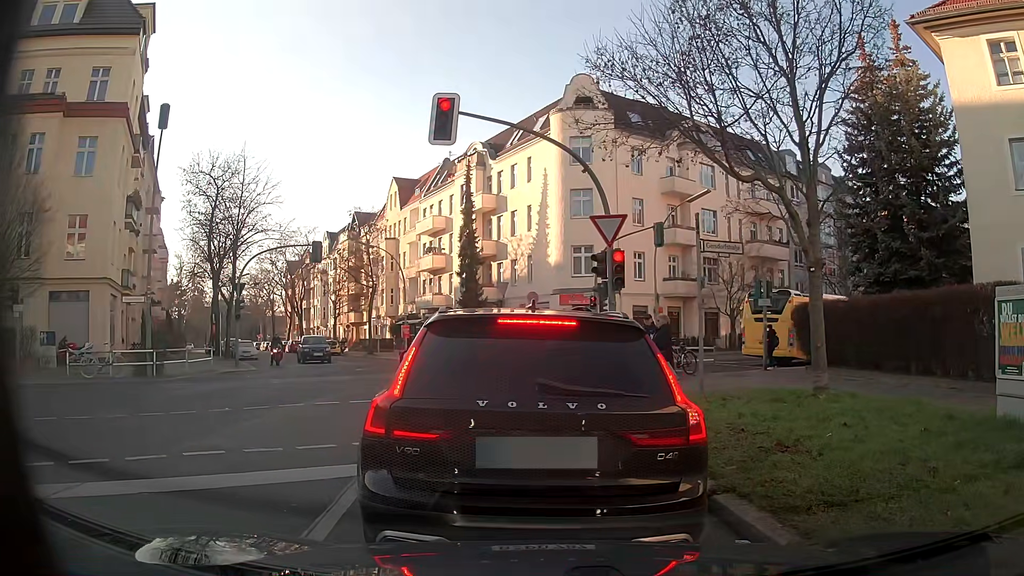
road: tertiary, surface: asphalt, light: Day
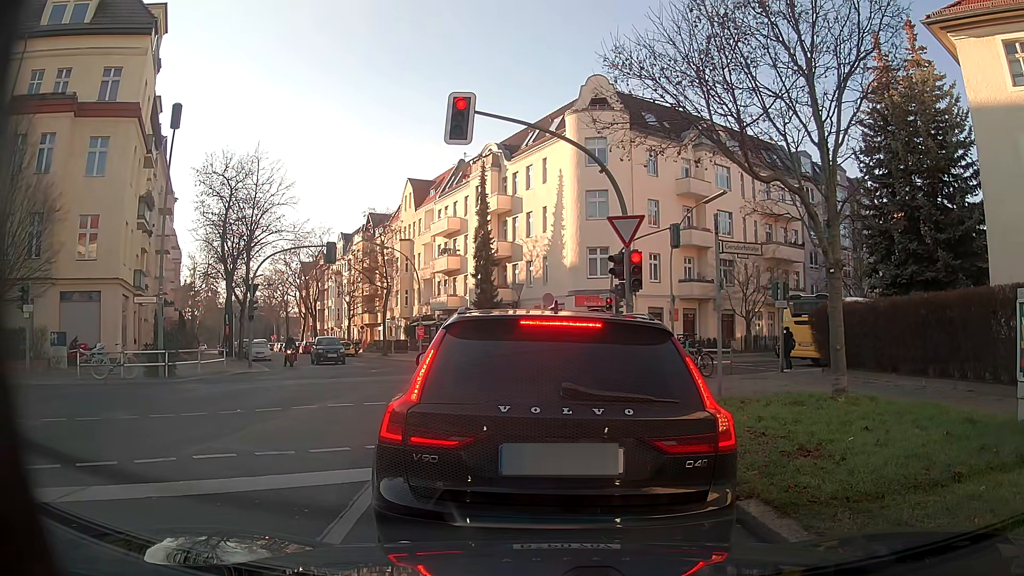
(0.0, +0.2) m; 0°
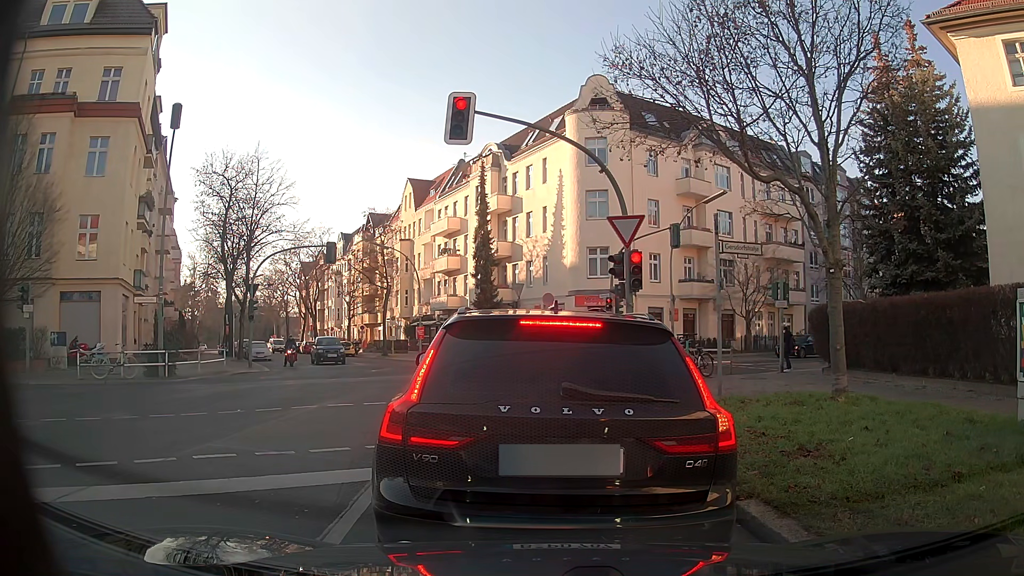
(0.0, 0.0) m; 0°
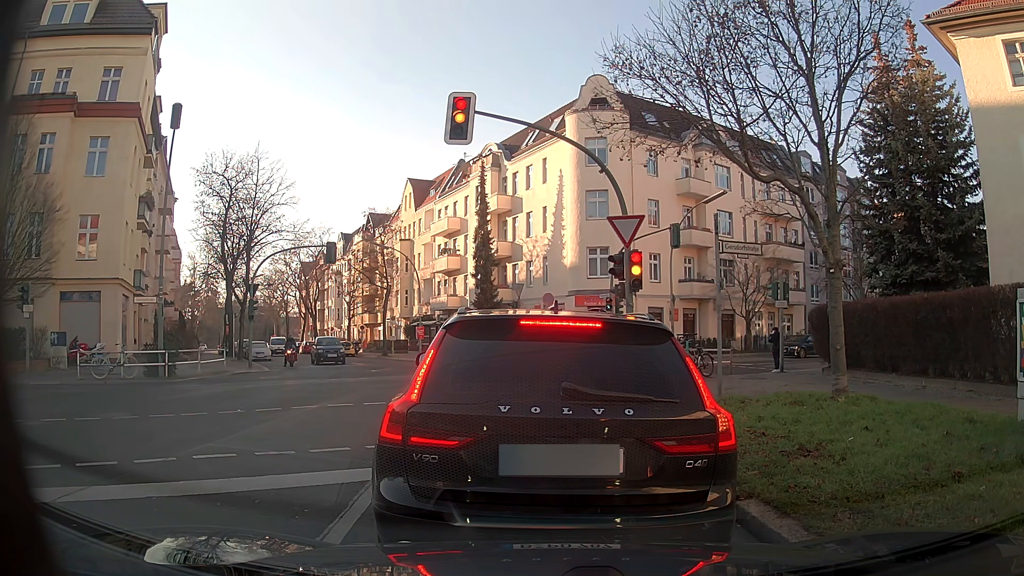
(0.0, 0.0) m; 0°
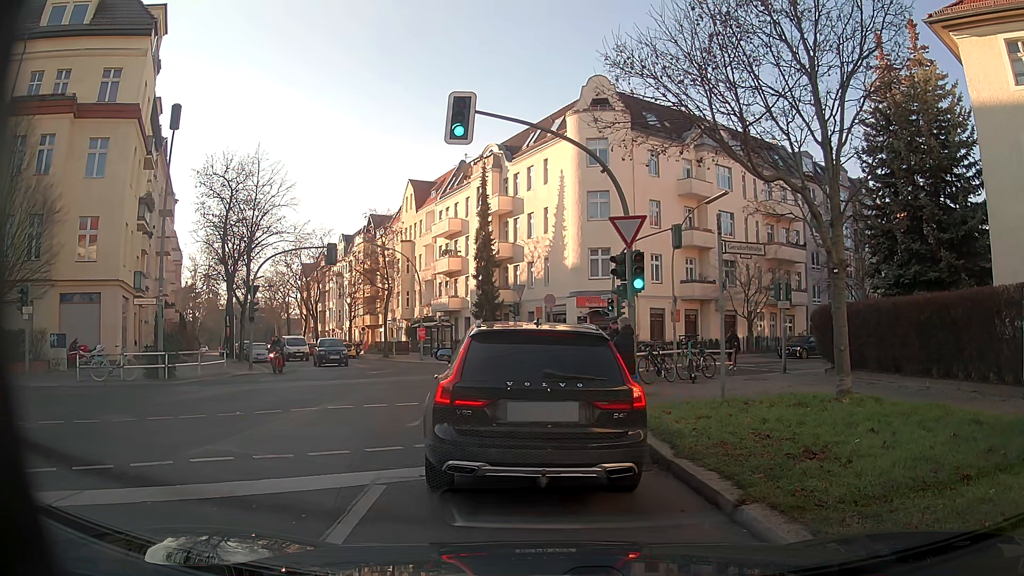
(0.0, +0.1) m; 0°
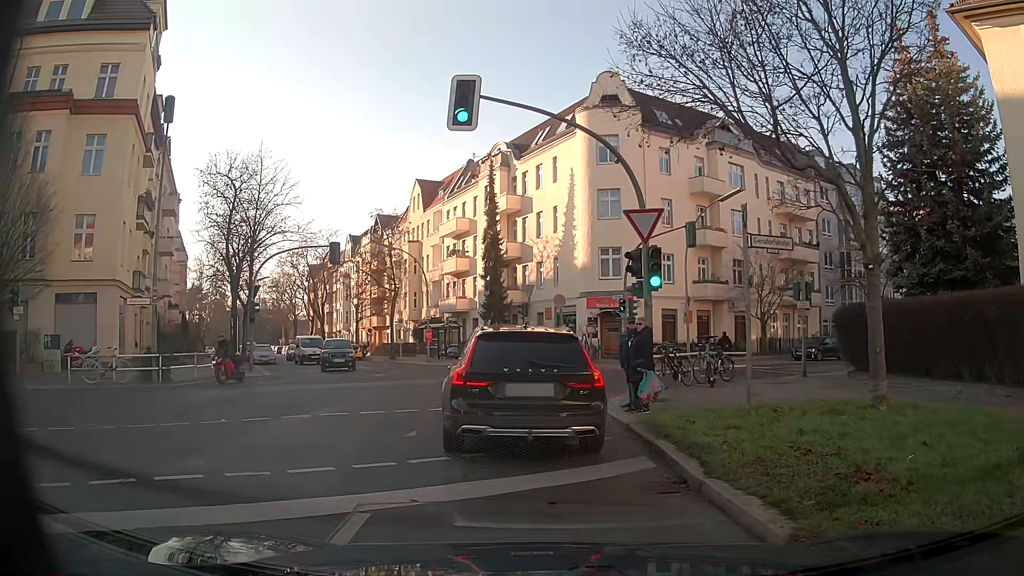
(0.0, +1.0) m; 0°
